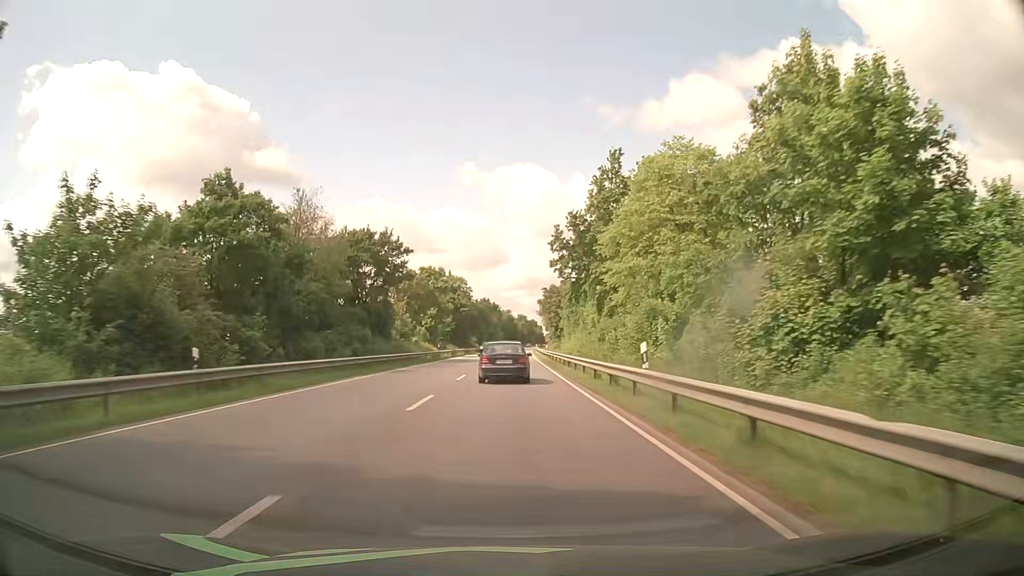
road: primary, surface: asphalt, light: Day
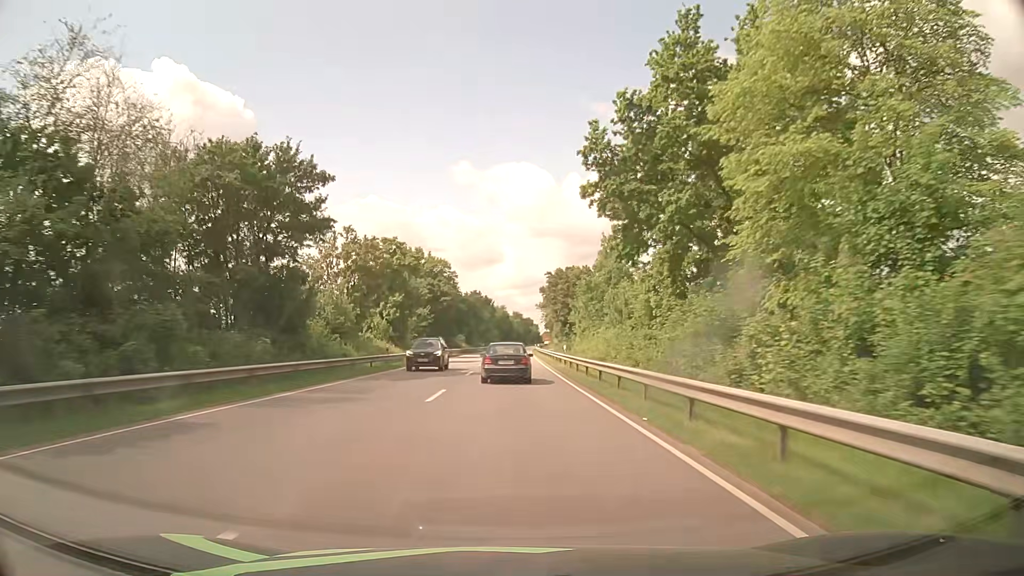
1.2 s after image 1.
(+0.3, +24.8) m; +1°
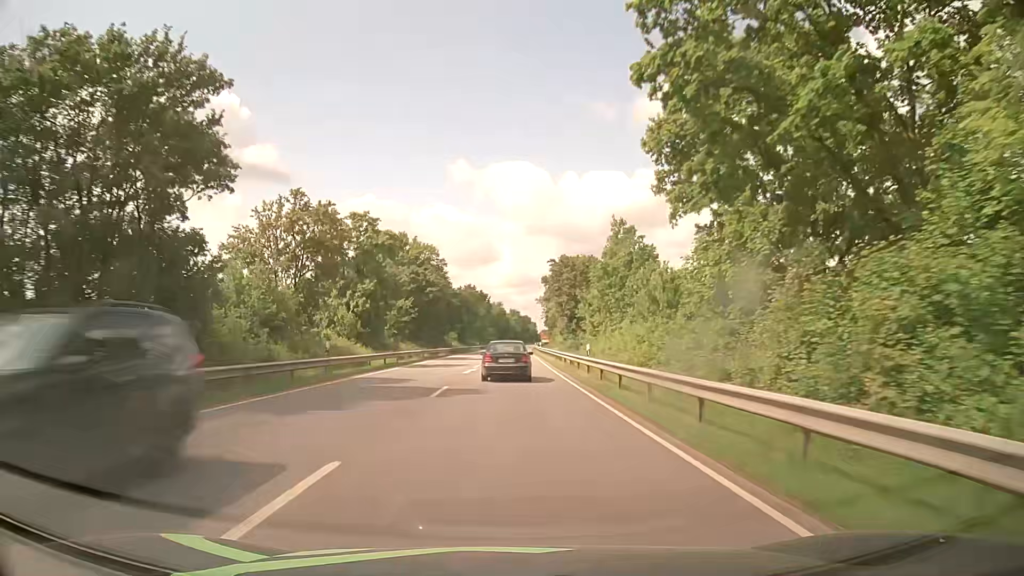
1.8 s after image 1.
(-0.1, +12.5) m; 0°
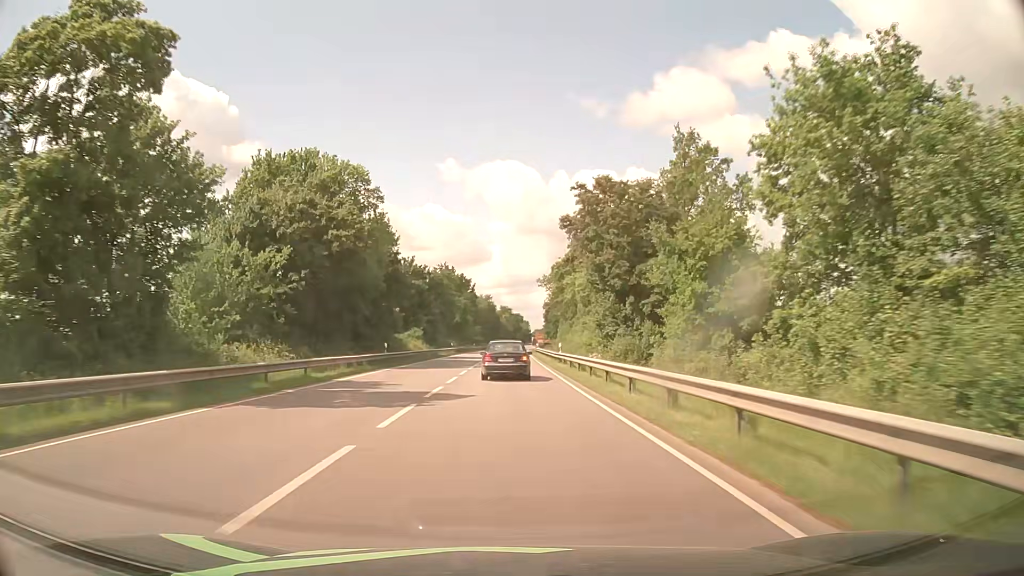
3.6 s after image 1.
(+0.4, +37.5) m; +1°
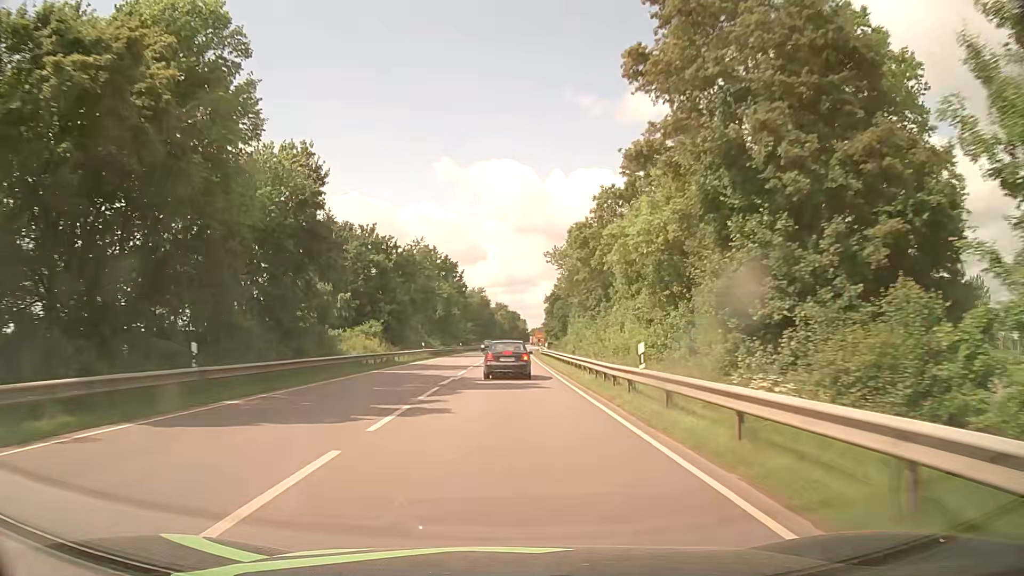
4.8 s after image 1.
(+0.1, +24.3) m; +1°
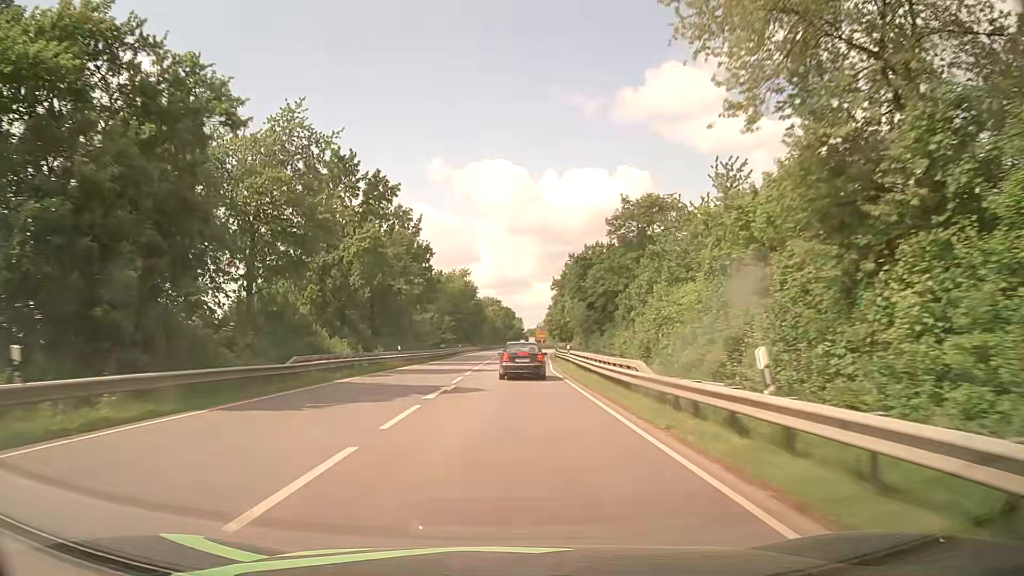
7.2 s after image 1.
(-0.1, +47.6) m; 0°
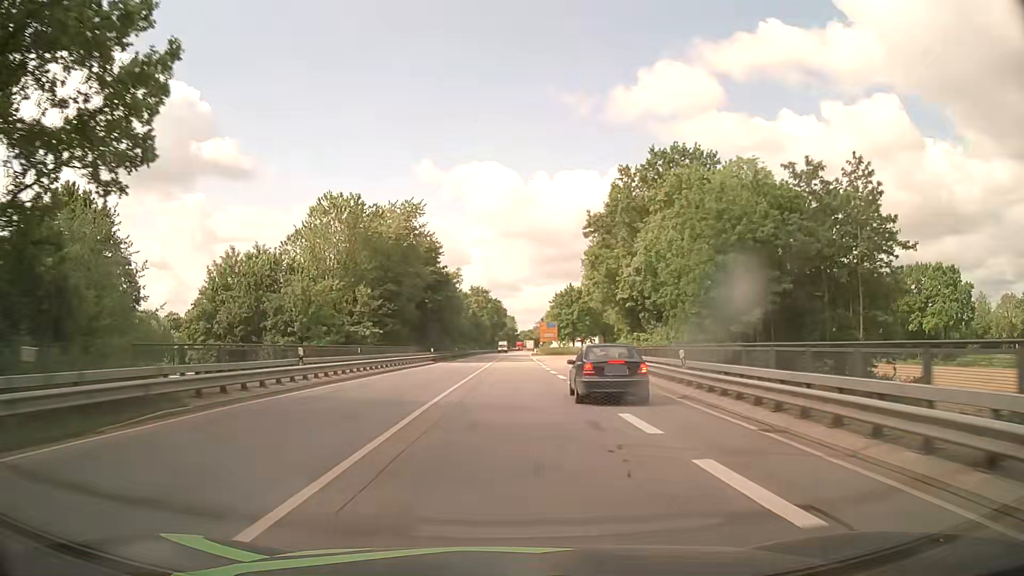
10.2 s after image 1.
(+0.8, +63.4) m; +1°
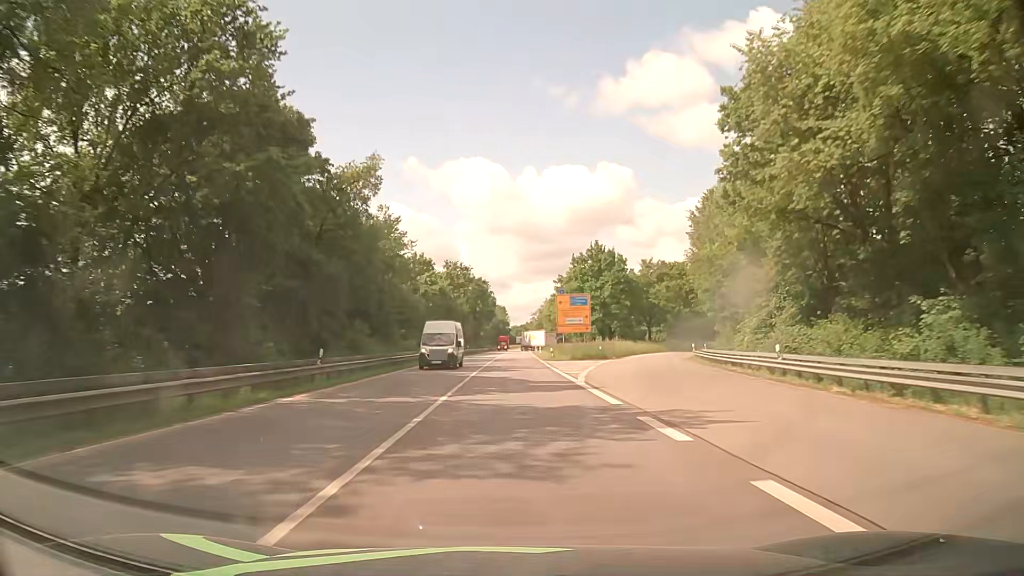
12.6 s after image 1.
(+0.4, +56.0) m; +1°
(0, +10) (0, +20) (0, +30) (0, +40) (0, +50) (0, +60) (+1, +70) (+1, +80) (+1, +90) (+1, +100) m
